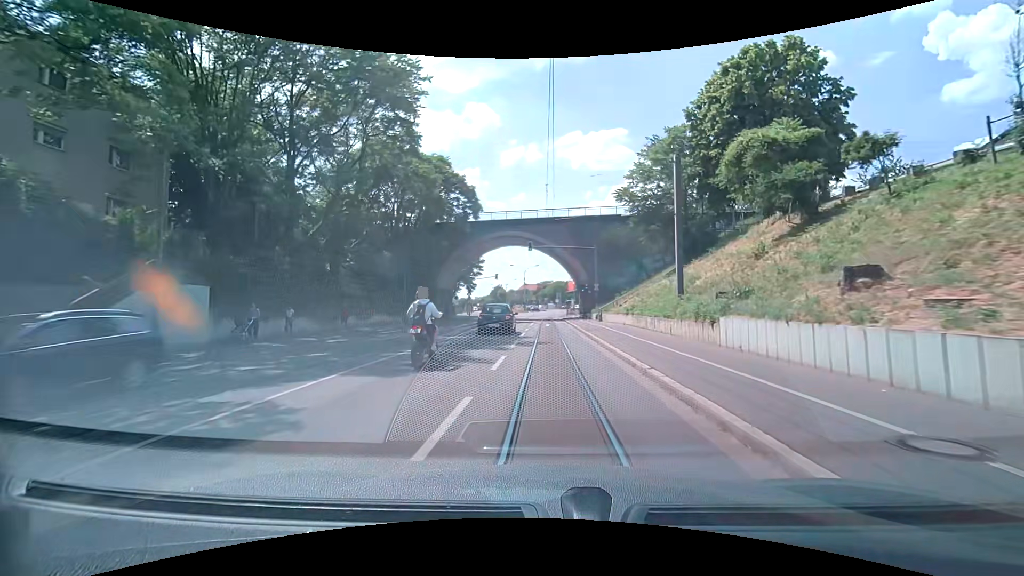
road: primary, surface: asphalt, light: Day
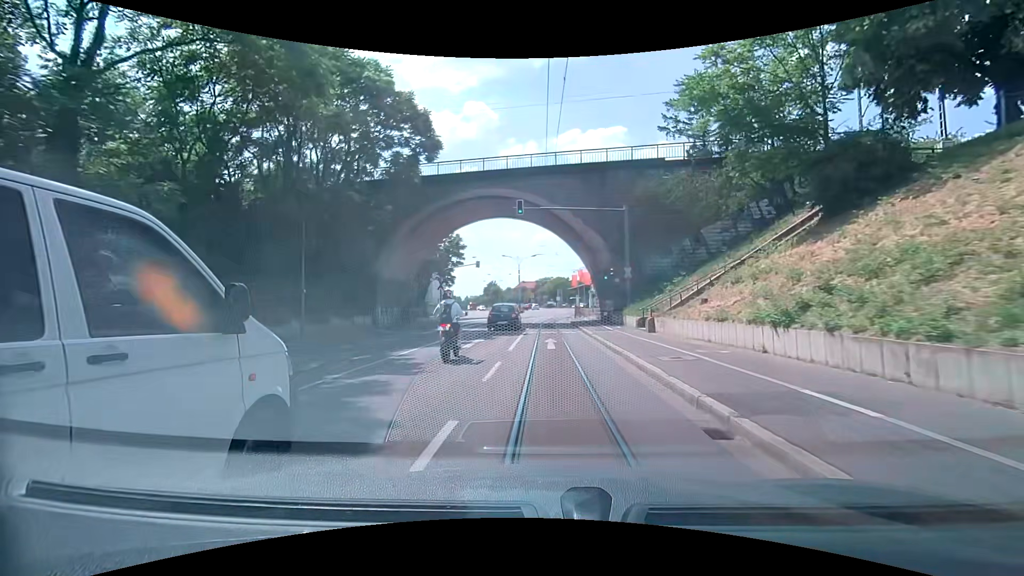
(-0.3, +19.6) m; -1°
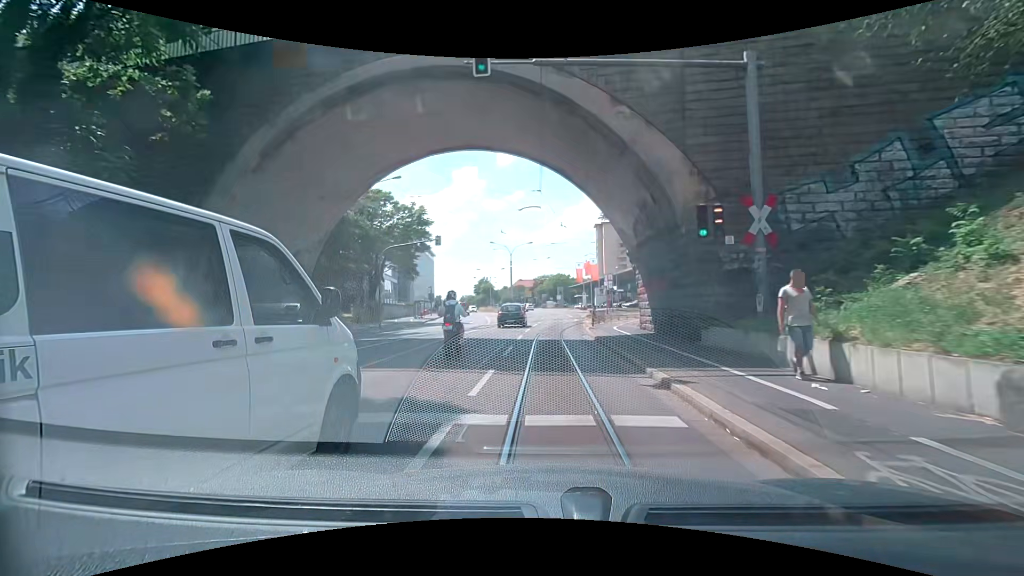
(+0.2, +19.5) m; 0°
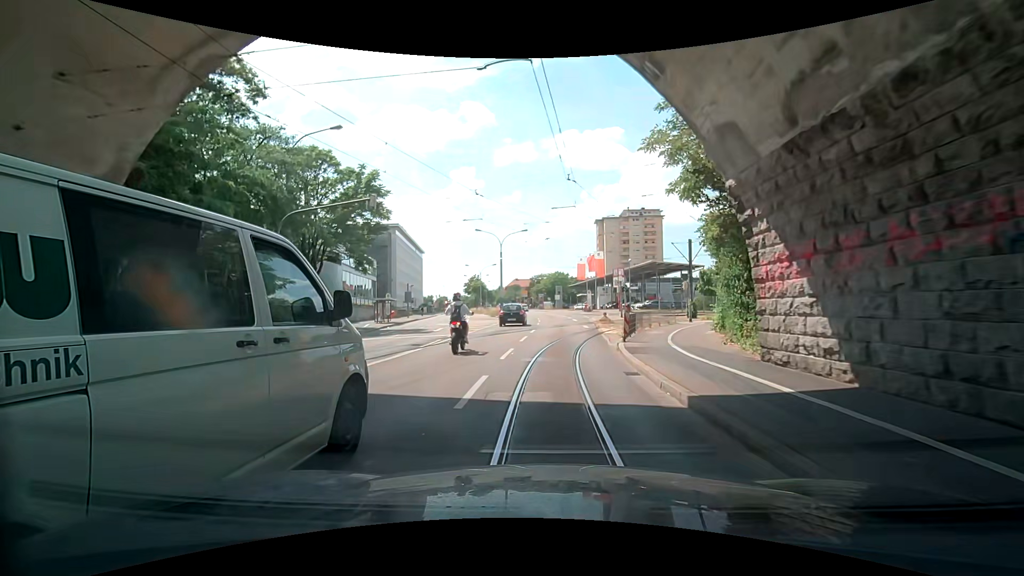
(0.0, +12.9) m; 0°
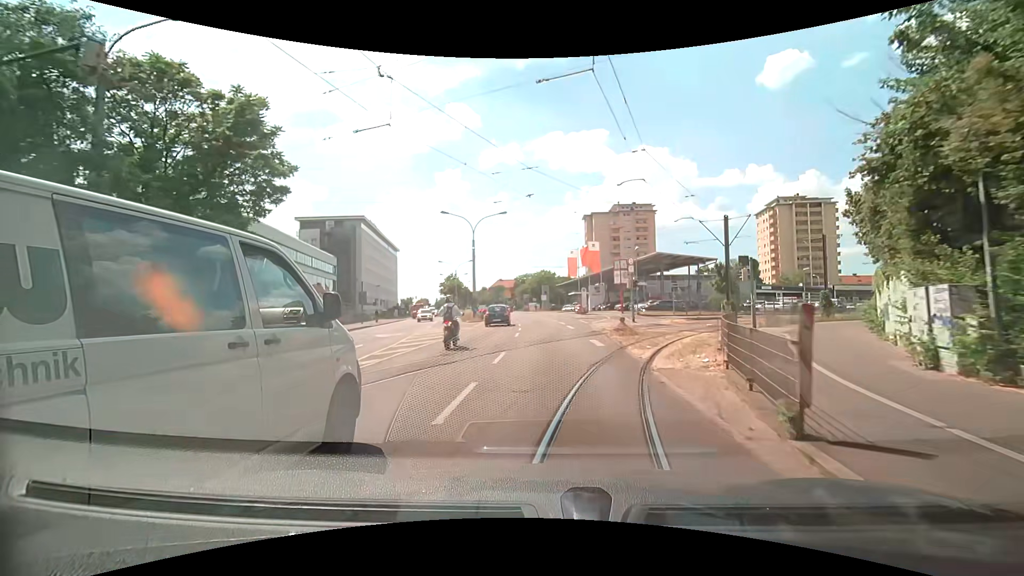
(+0.1, +12.8) m; +2°
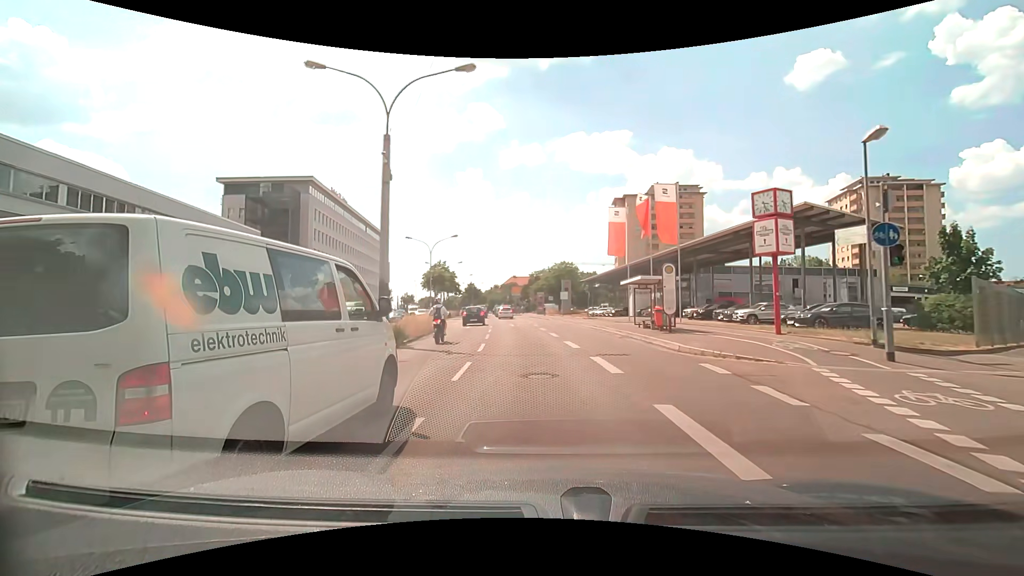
(0.0, +30.6) m; -3°
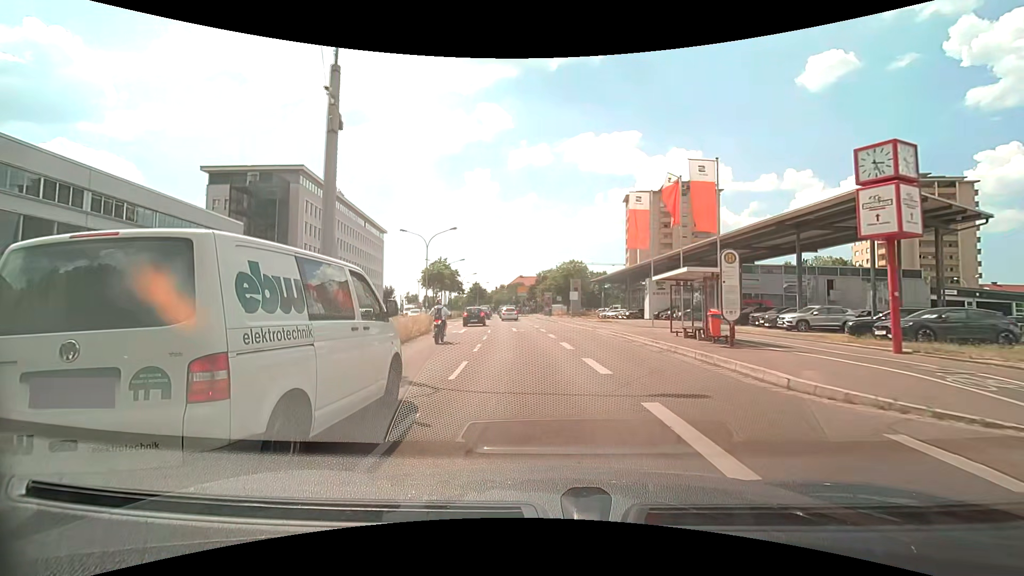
(0.0, +5.6) m; 0°
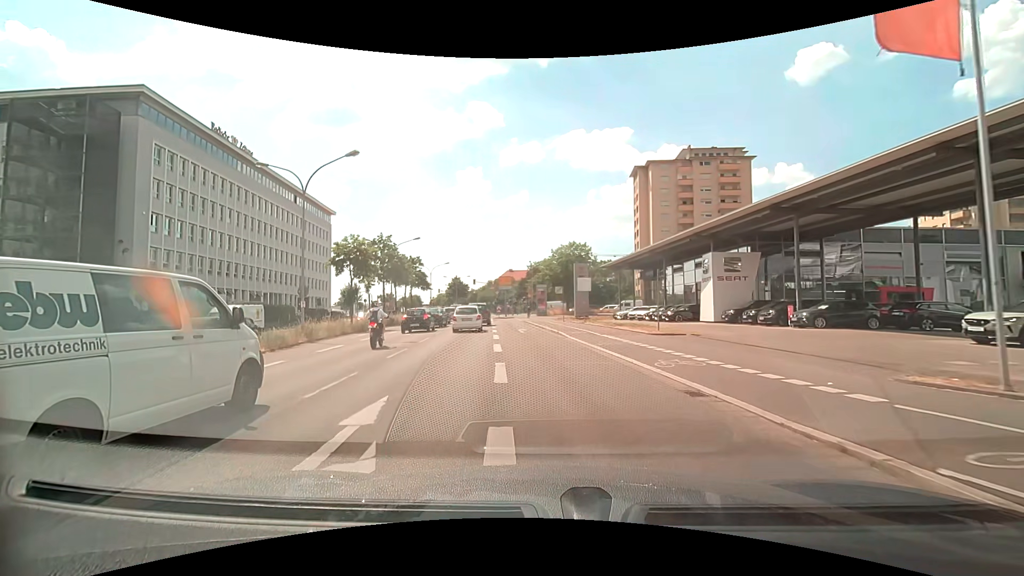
(+0.1, +25.4) m; 0°
